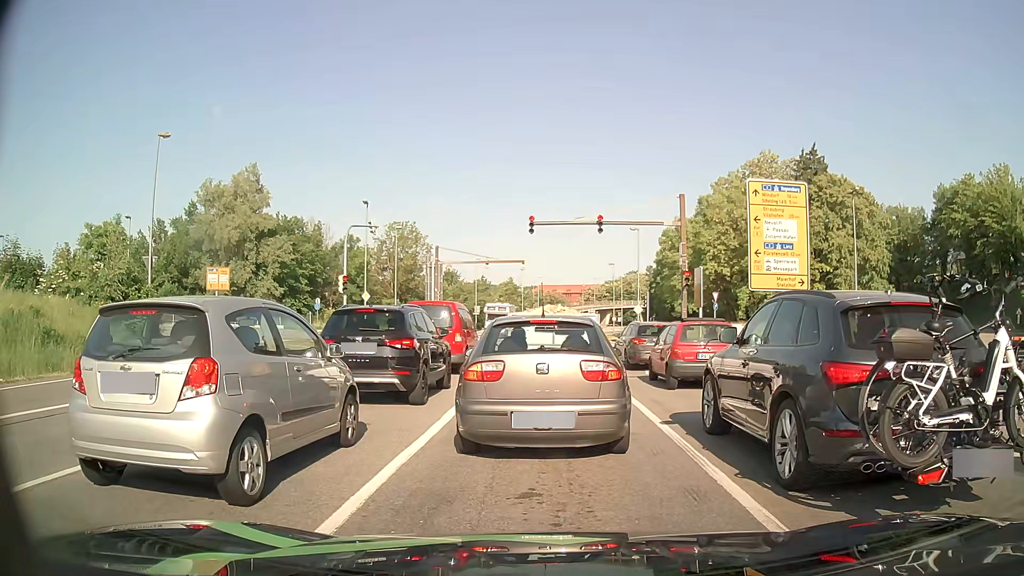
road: primary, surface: asphalt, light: Day
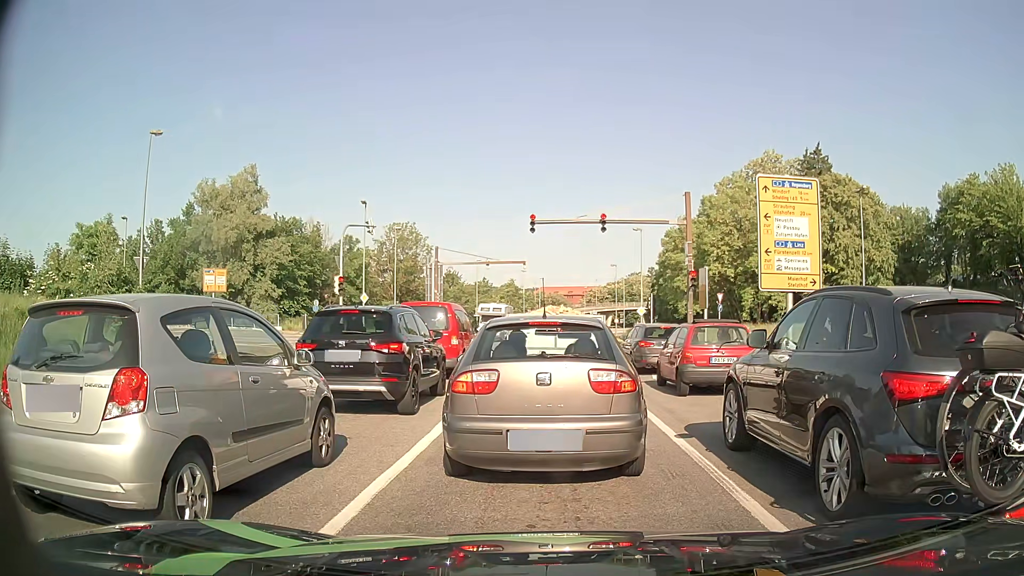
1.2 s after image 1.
(0.0, +0.9) m; 0°
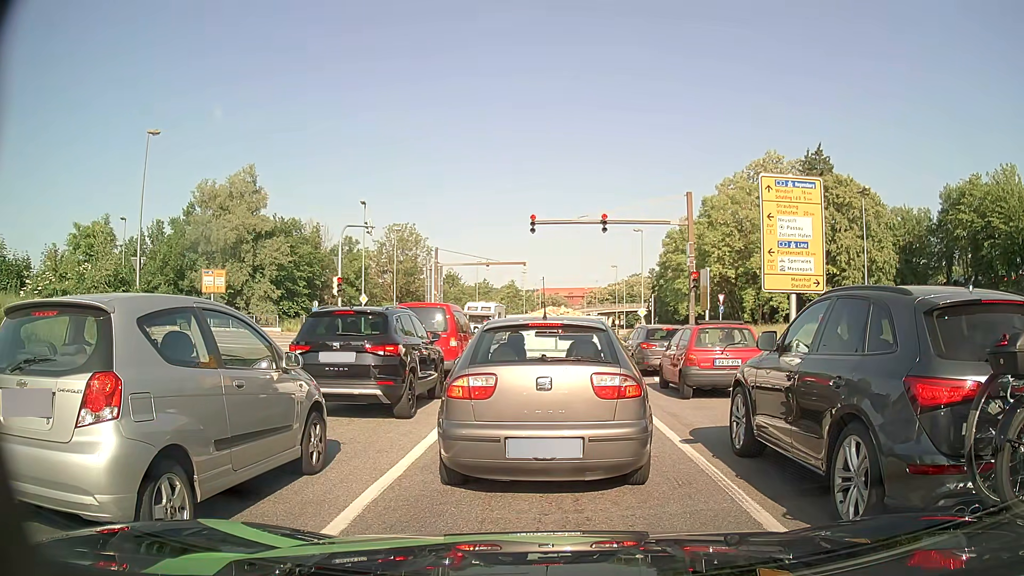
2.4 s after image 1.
(0.0, +0.3) m; 0°
(0, +10) (0, +20) (0, +30) (-2, +40) (-10, +46) (-19, +47) (-29, +48) (-39, +49) (-49, +51) (-59, +52) m
